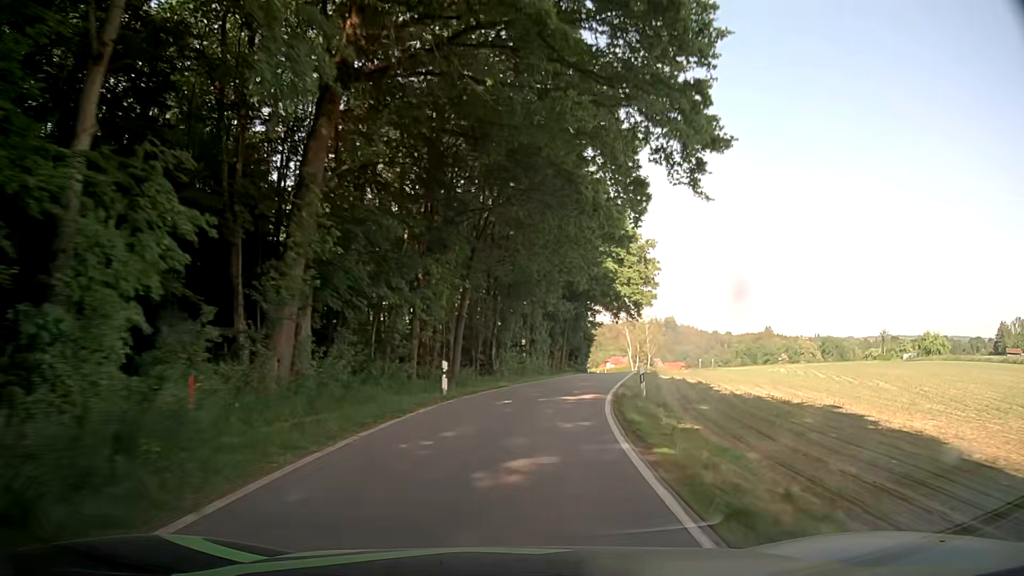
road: tertiary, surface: asphalt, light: Day
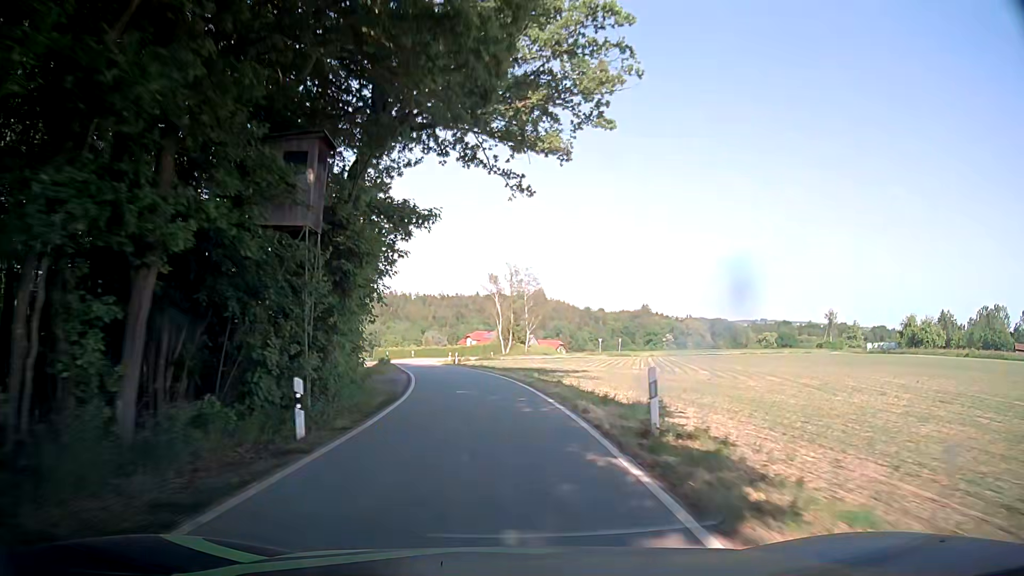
(+9.1, +51.3) m; +13°
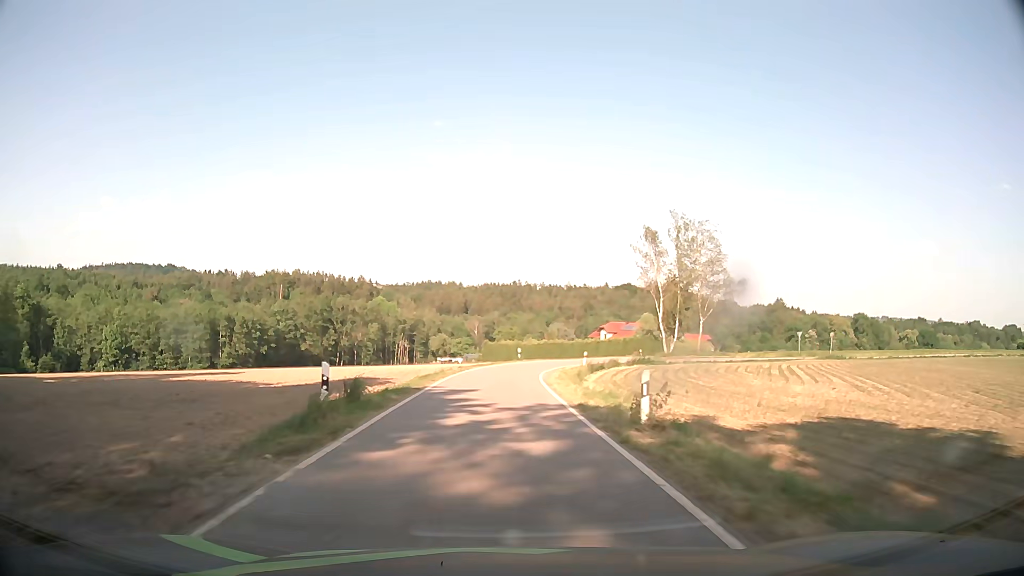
(-3.9, +40.2) m; -11°
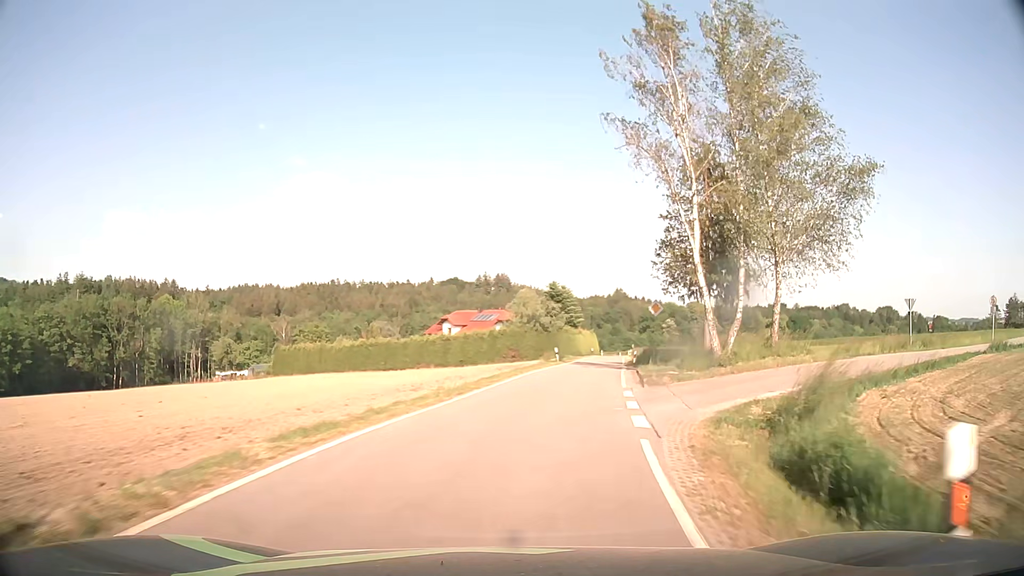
(+3.1, +49.4) m; +14°
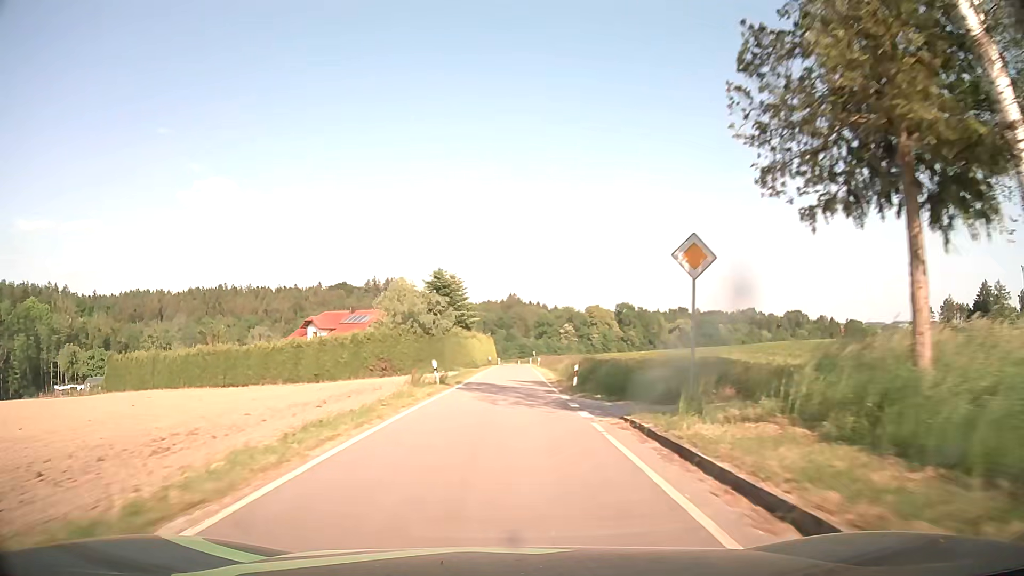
(+2.0, +20.4) m; +10°
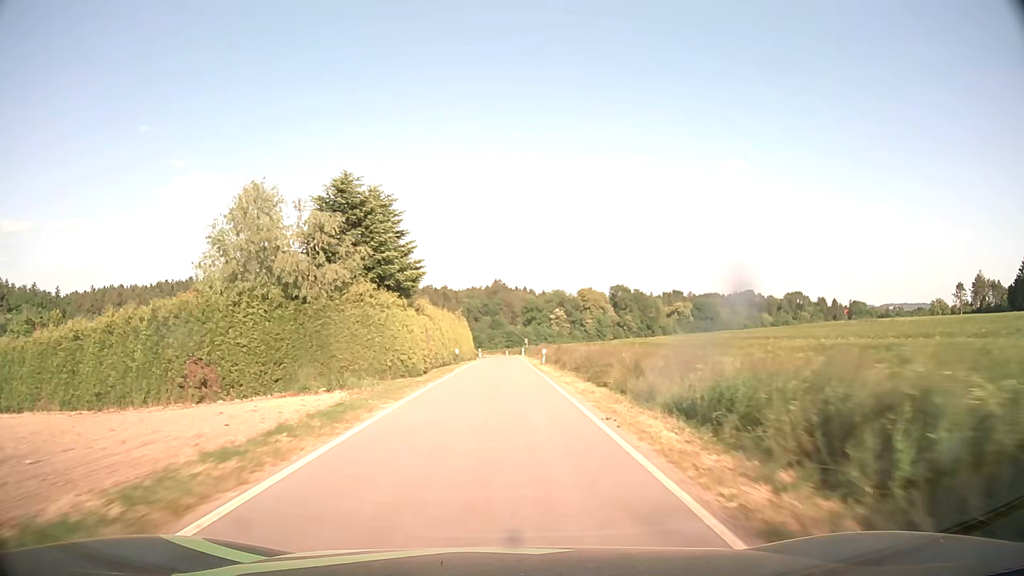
(+0.3, +32.5) m; +1°
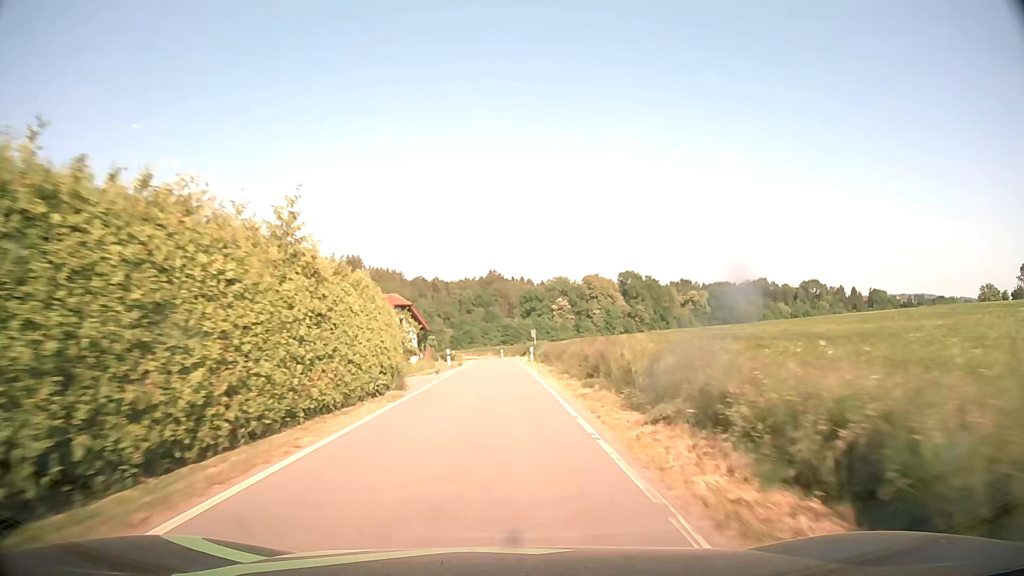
(+0.3, +42.6) m; 0°
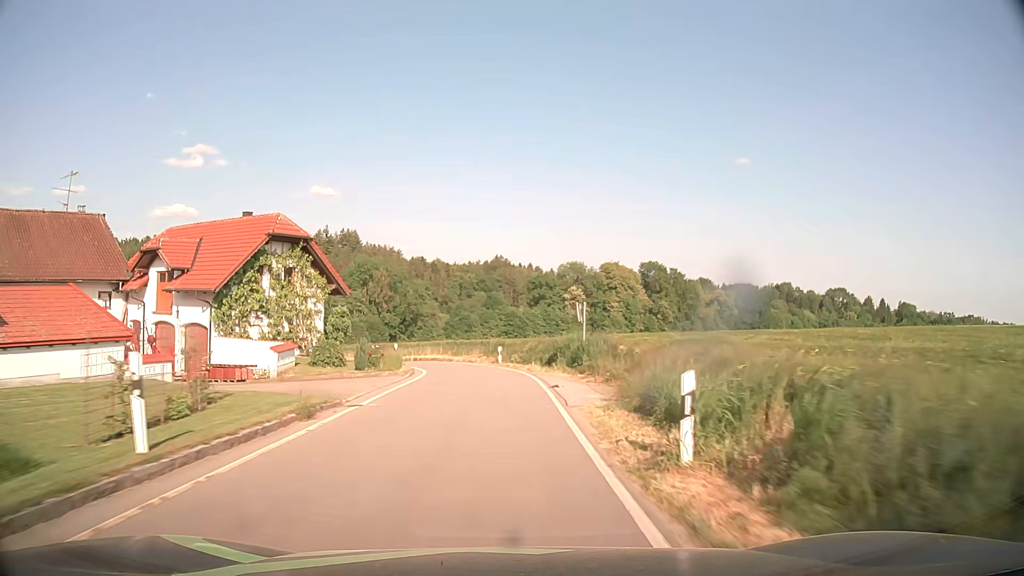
(-0.1, +39.0) m; 0°
(0, +10) (0, +20) (-1, +30) (-4, +39) (-10, +48) (-17, +55) (-24, +62) (-30, +69) (-37, +77) (-44, +84) m
